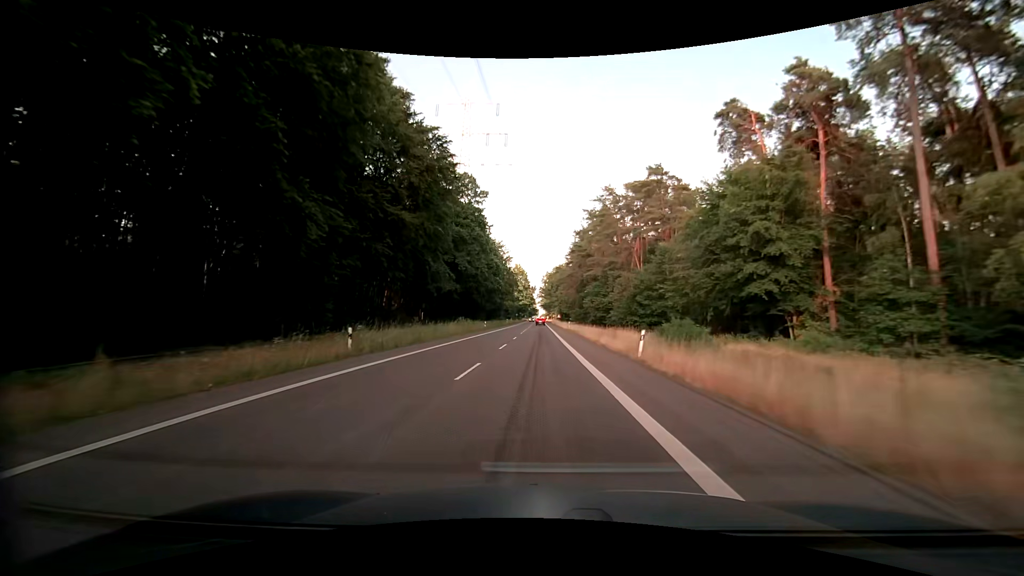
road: secondary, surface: asphalt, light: Day
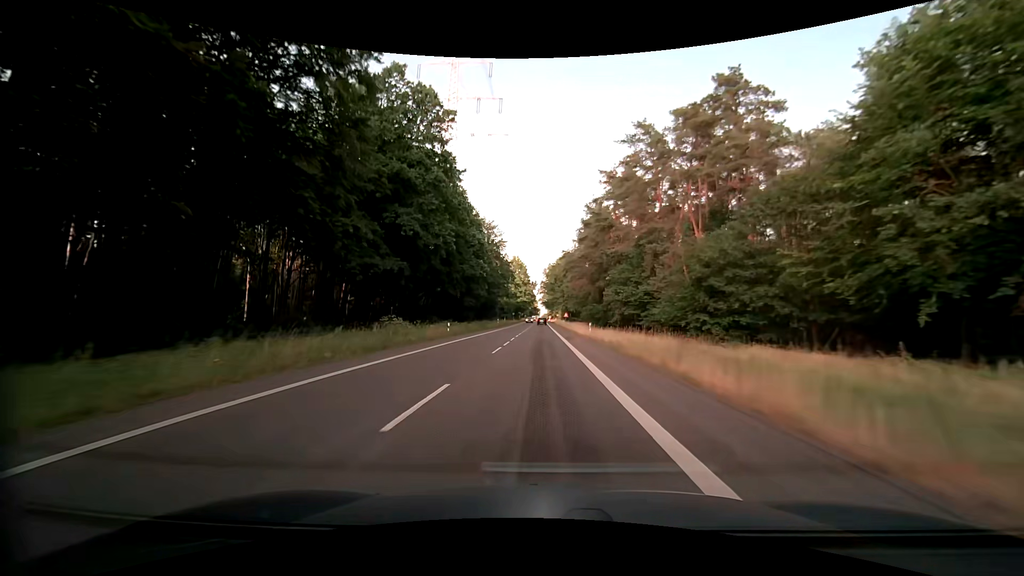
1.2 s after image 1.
(-0.1, +28.6) m; -1°
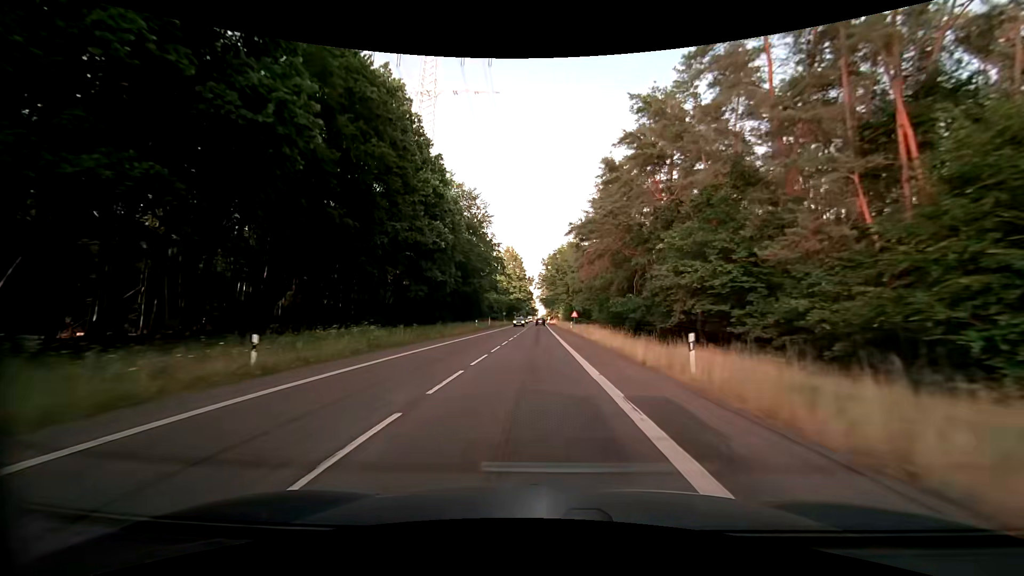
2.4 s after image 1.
(+0.2, +28.2) m; +1°
(0, +10) (0, +20) (0, +30) (0, +40) (0, +50) (0, +60) (0, +70) (0, +80) (0, +90) (0, +100) m
